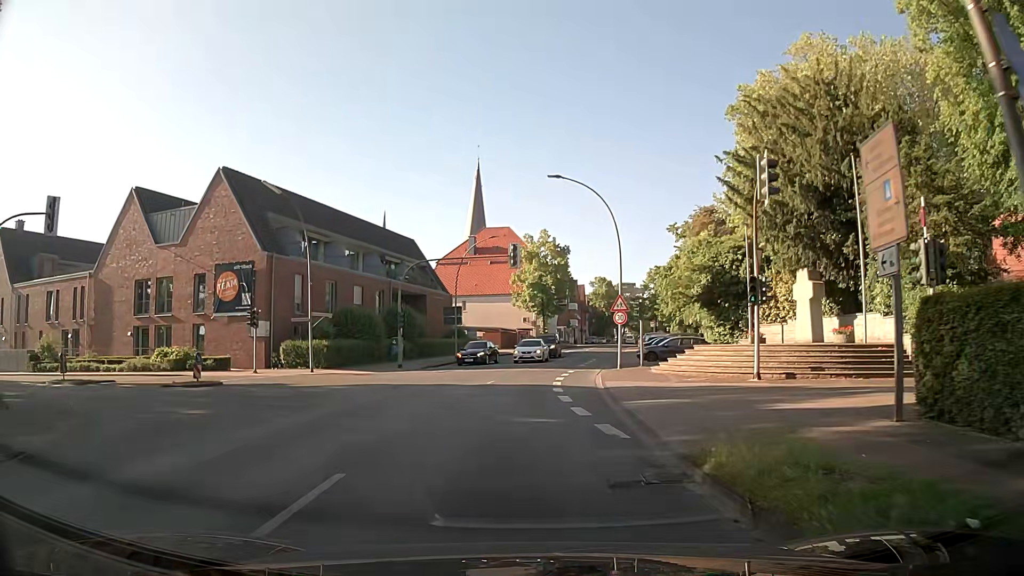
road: secondary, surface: asphalt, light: Day
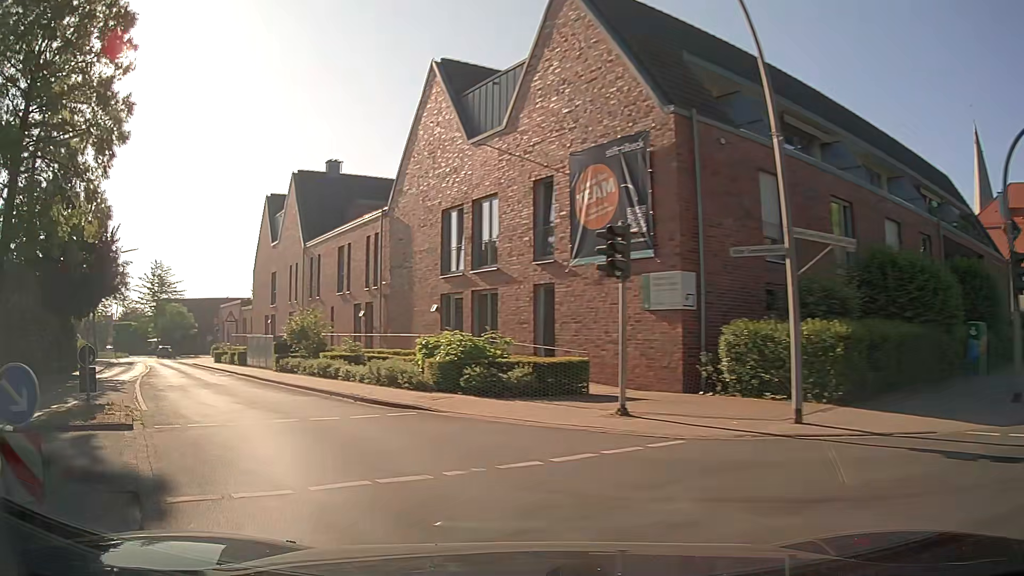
(-5.3, +22.8) m; -41°
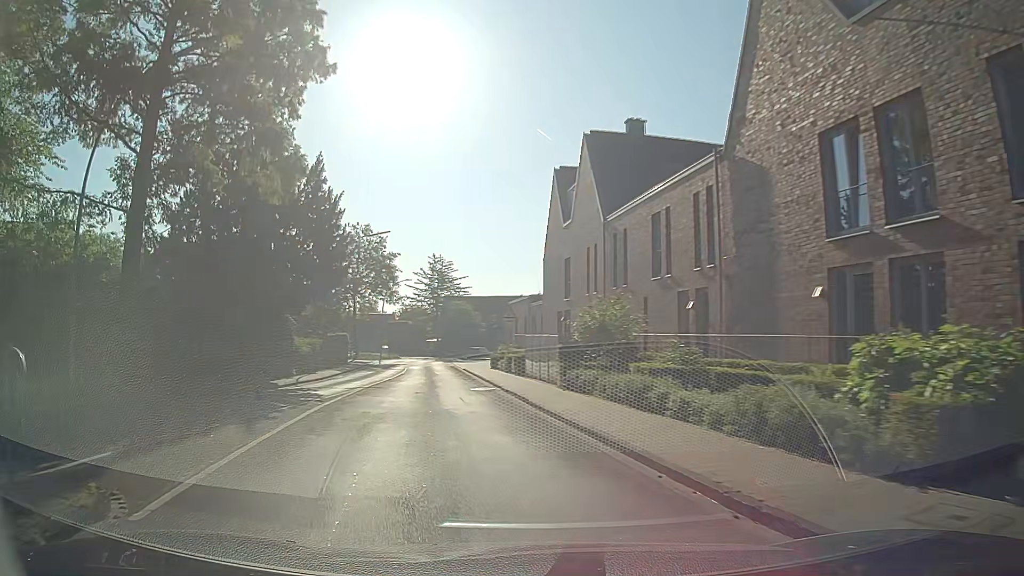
(-2.3, +9.4) m; -26°
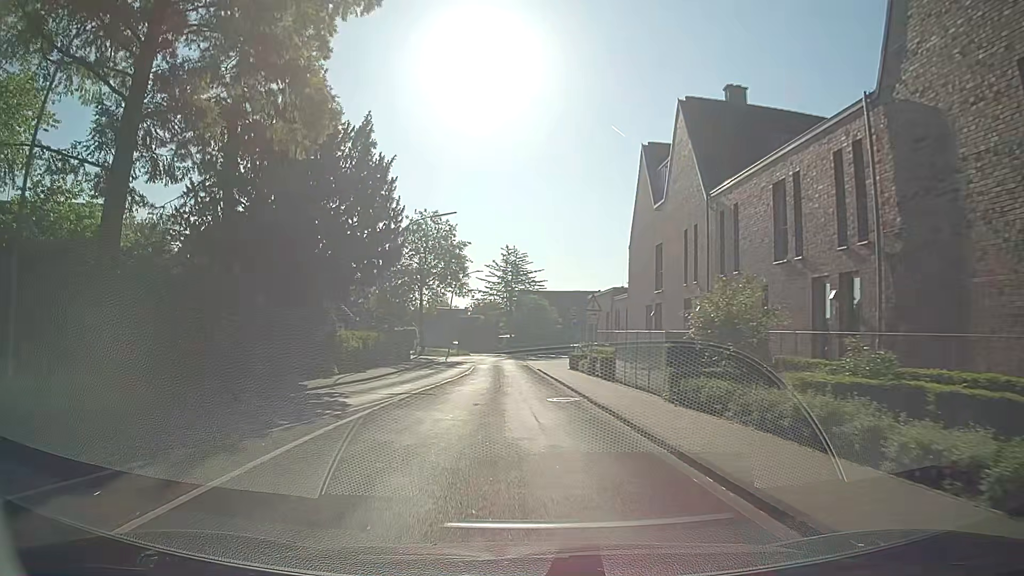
(-0.4, +5.1) m; -7°
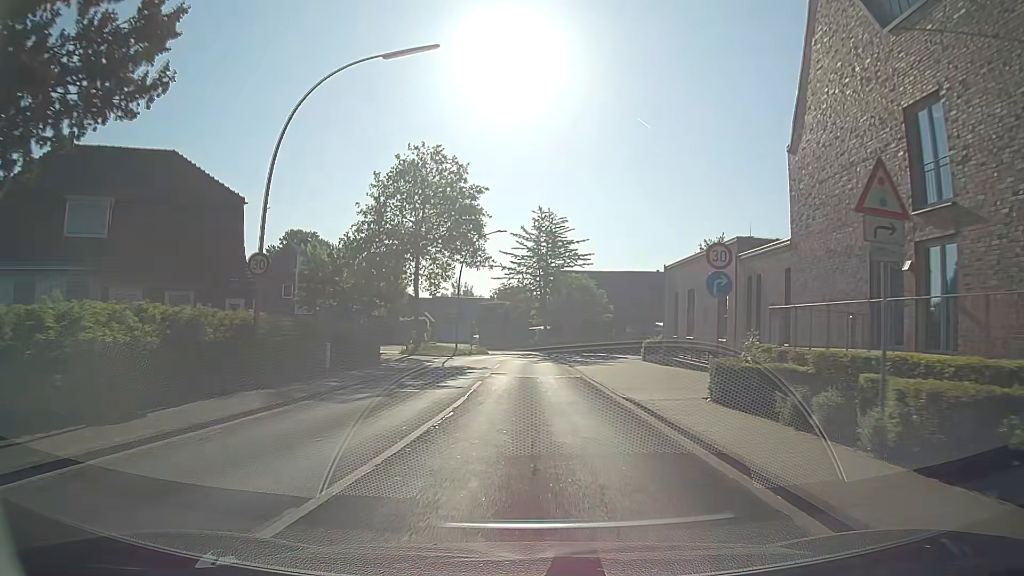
(-0.9, +21.7) m; -3°
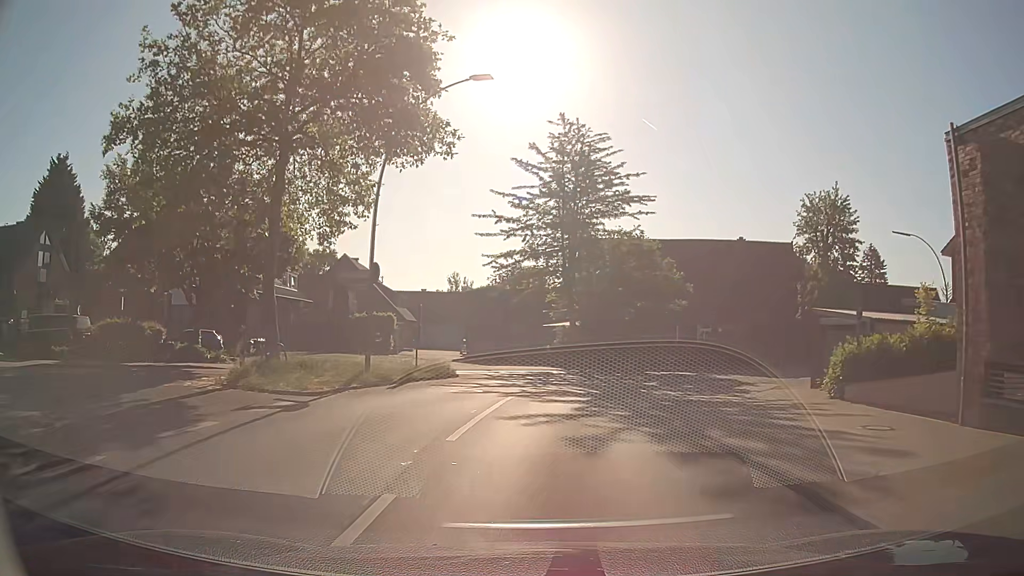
(-0.1, +28.3) m; -1°
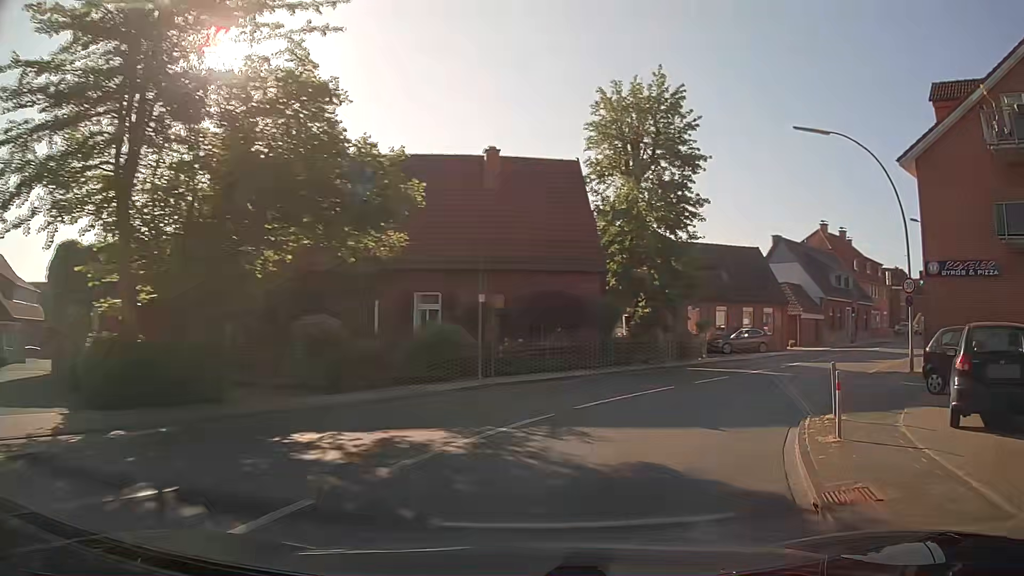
(+3.5, +21.9) m; +26°
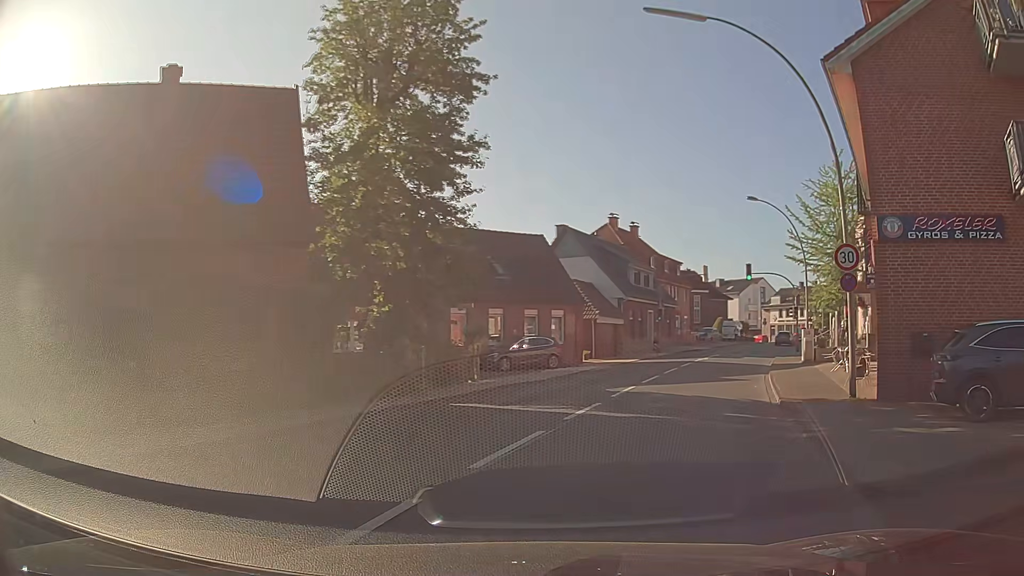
(+1.8, +10.5) m; +19°
